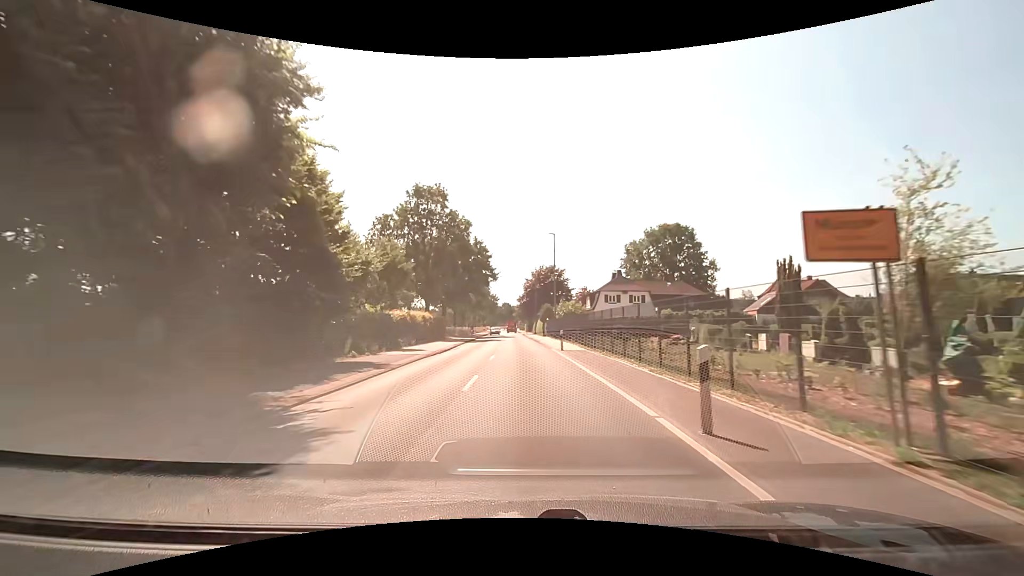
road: secondary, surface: asphalt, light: Day
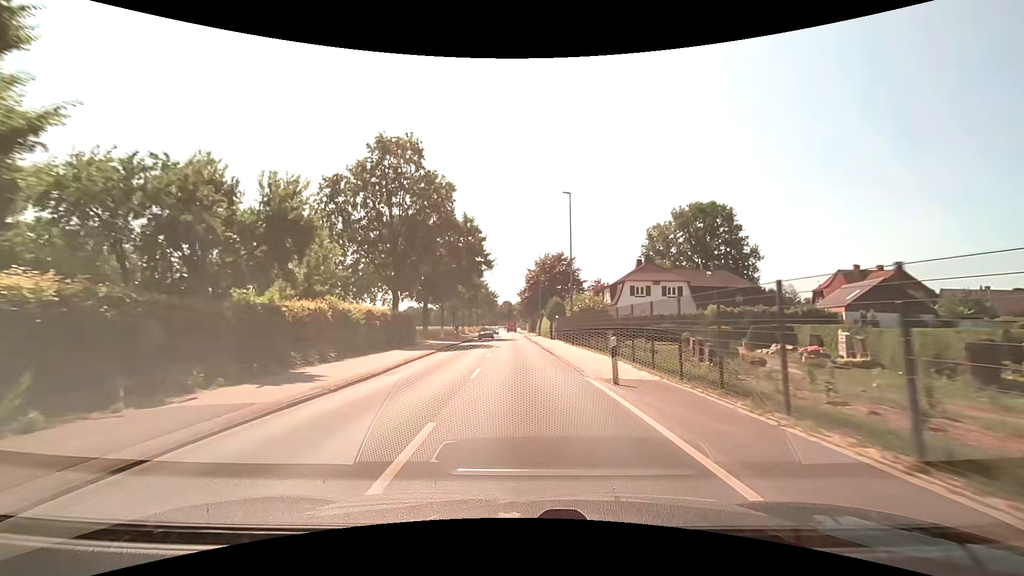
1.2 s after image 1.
(-0.1, +15.2) m; 0°
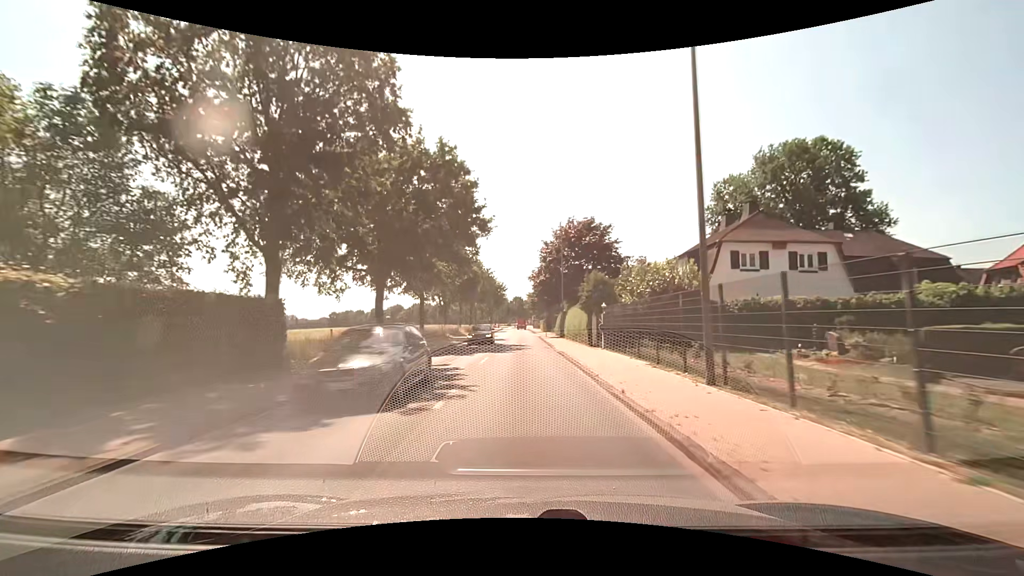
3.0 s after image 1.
(-0.2, +23.0) m; -1°
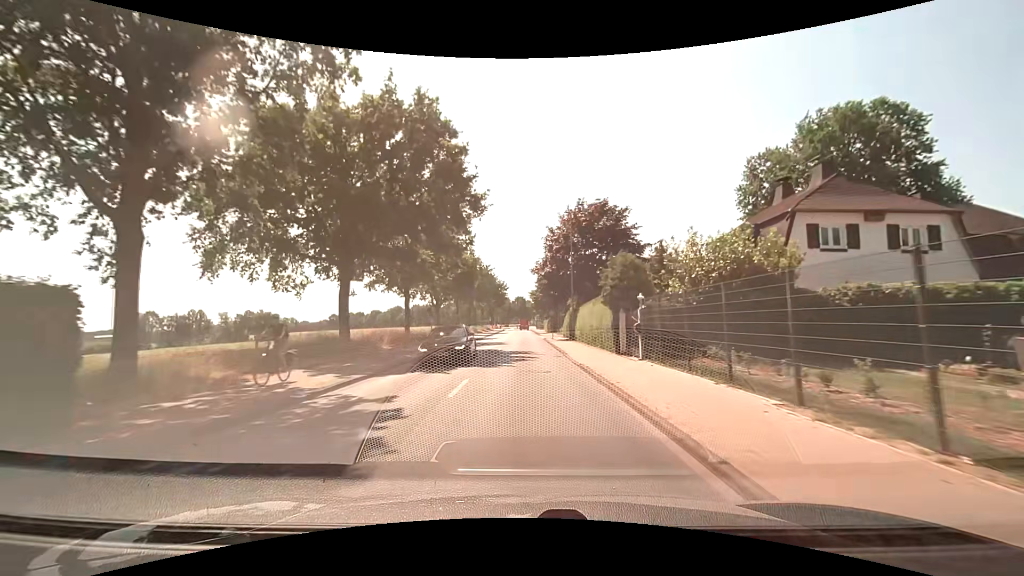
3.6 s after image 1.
(0.0, +7.7) m; 0°
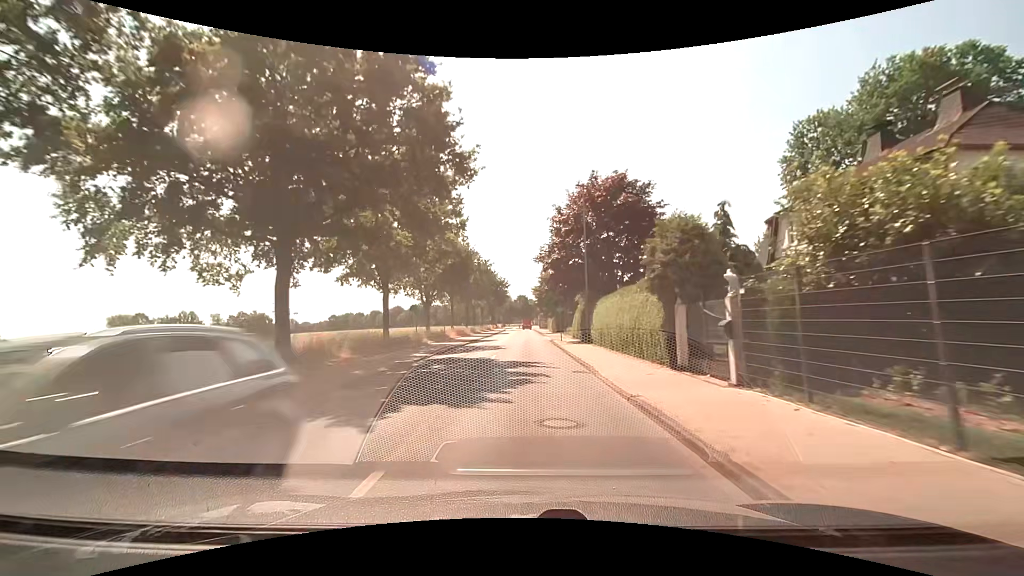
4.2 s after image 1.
(0.0, +7.7) m; 0°
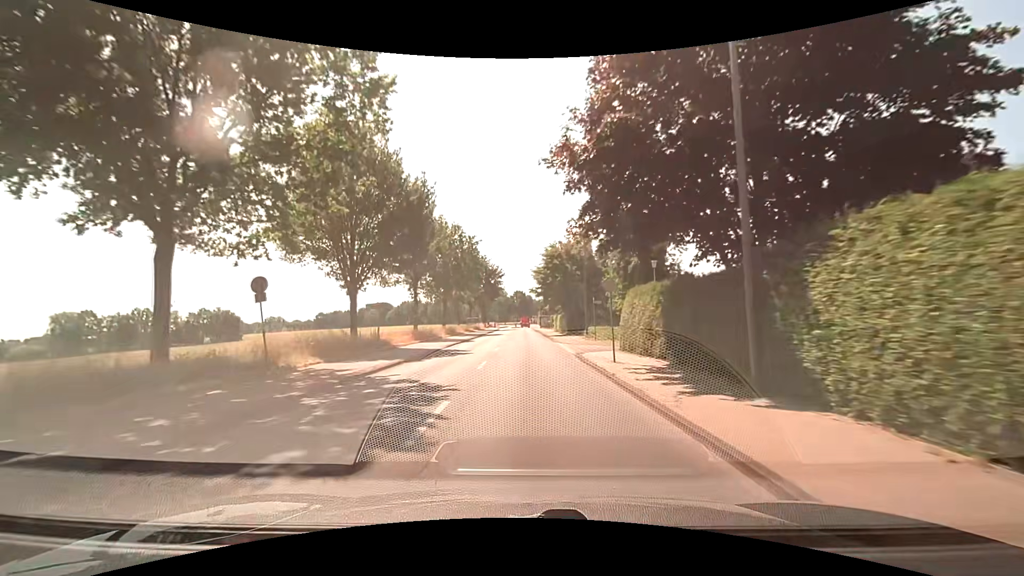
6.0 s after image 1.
(0.0, +23.2) m; 0°
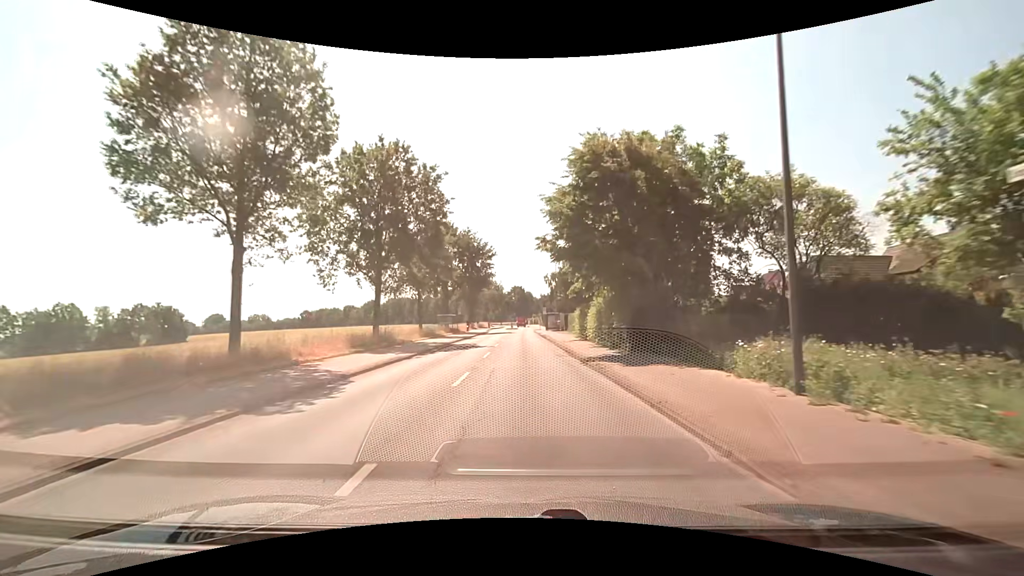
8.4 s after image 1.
(-0.1, +30.8) m; 0°
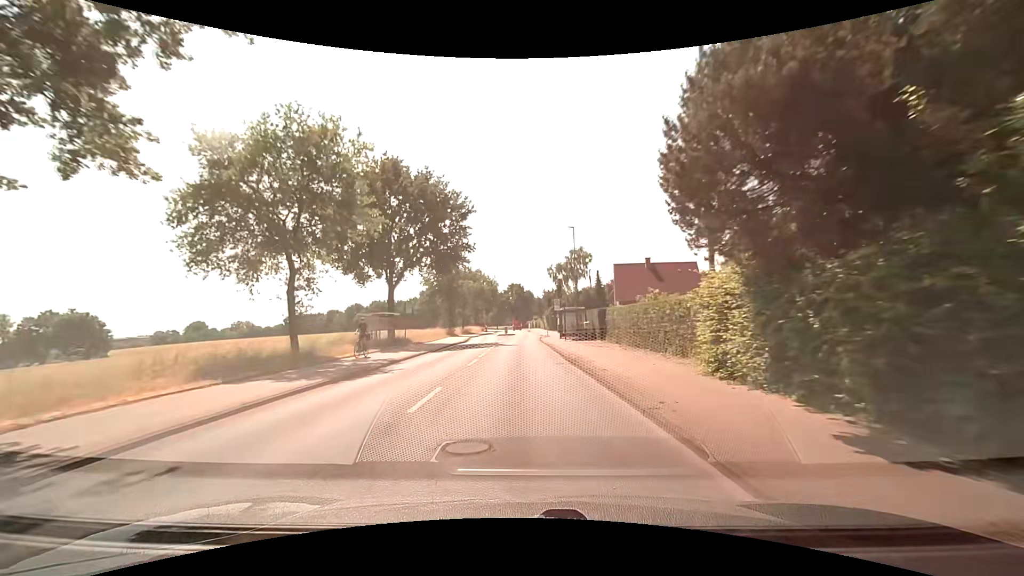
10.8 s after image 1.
(0.0, +30.1) m; 0°
(0, +10) (0, +20) (0, +30) (0, +40) (0, +50) (0, +60) (0, +70) (0, +80) (0, +90) (-1, +100) m
